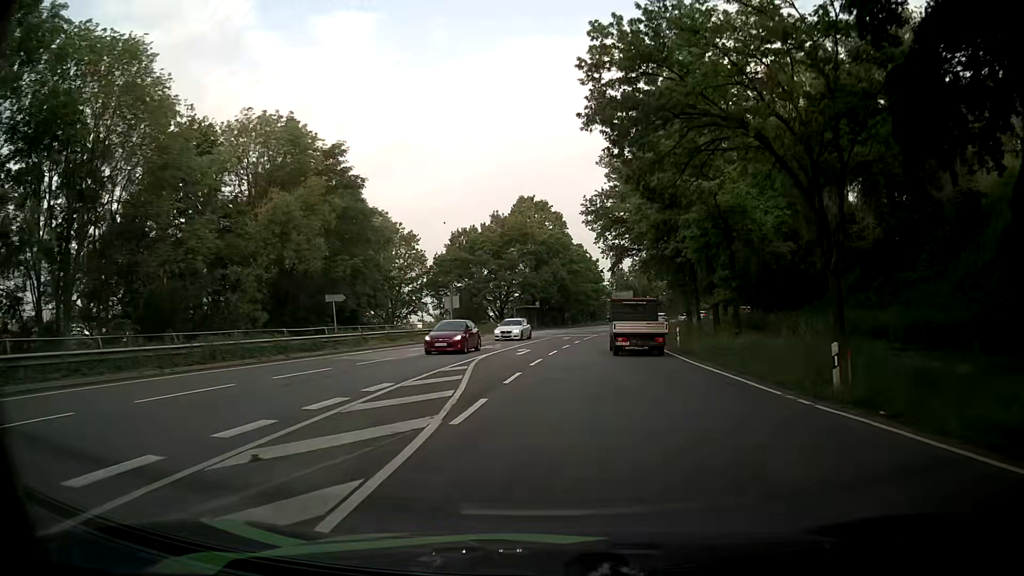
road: primary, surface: asphalt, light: Day
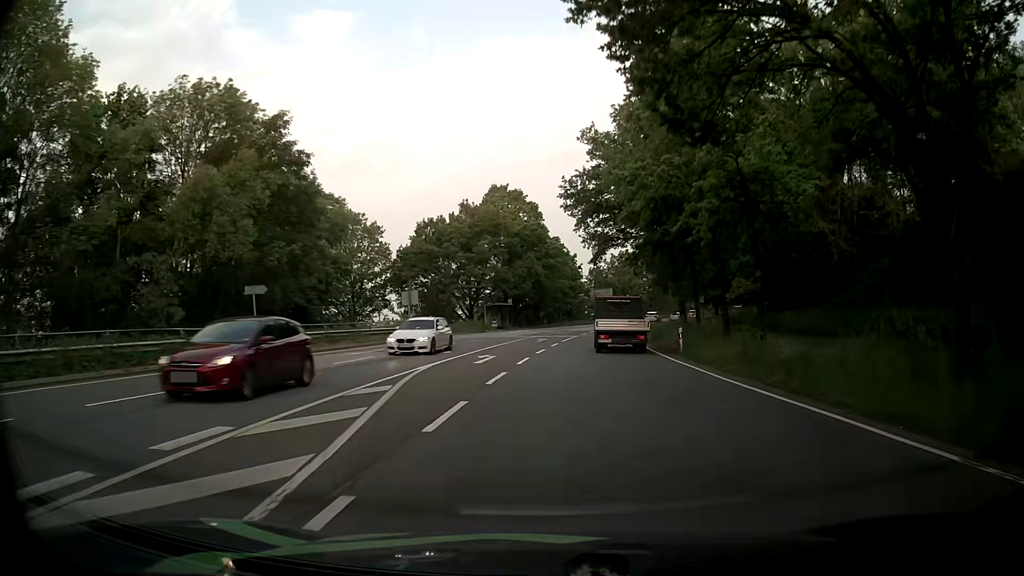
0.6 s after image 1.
(+0.1, +7.1) m; +2°
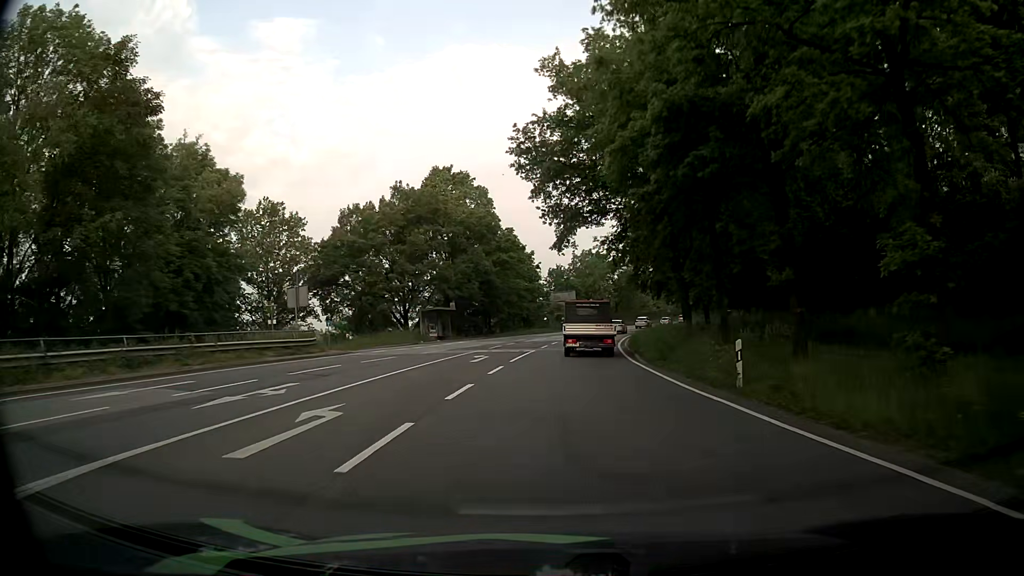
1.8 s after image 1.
(+0.3, +14.3) m; +3°
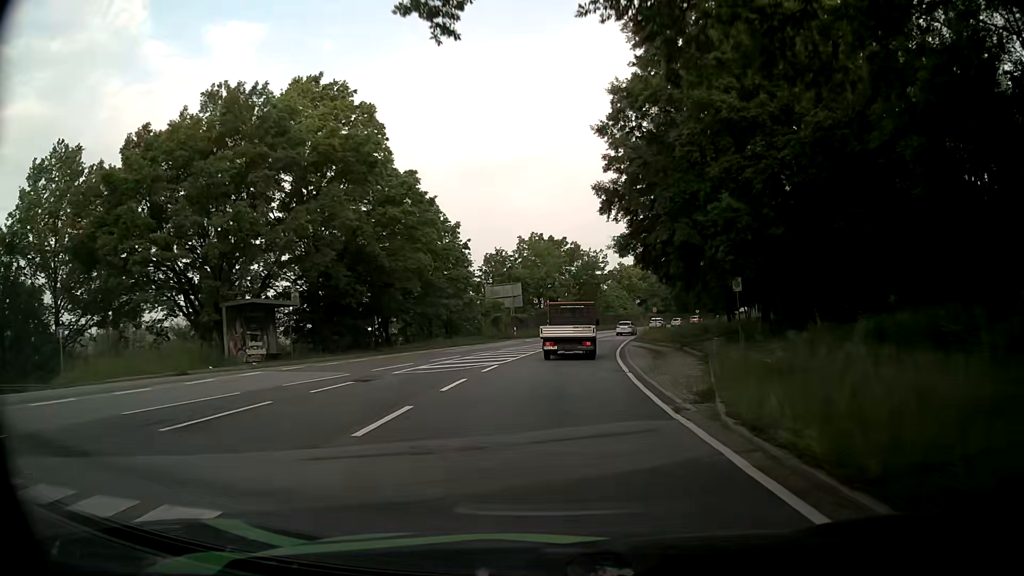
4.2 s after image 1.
(+1.2, +29.0) m; +4°
(0, +10) (0, +20) (+1, +30) (+2, +40) (+4, +50) (+5, +60) (+7, +69) (+10, +79) (+12, +89) (+15, +98) m
